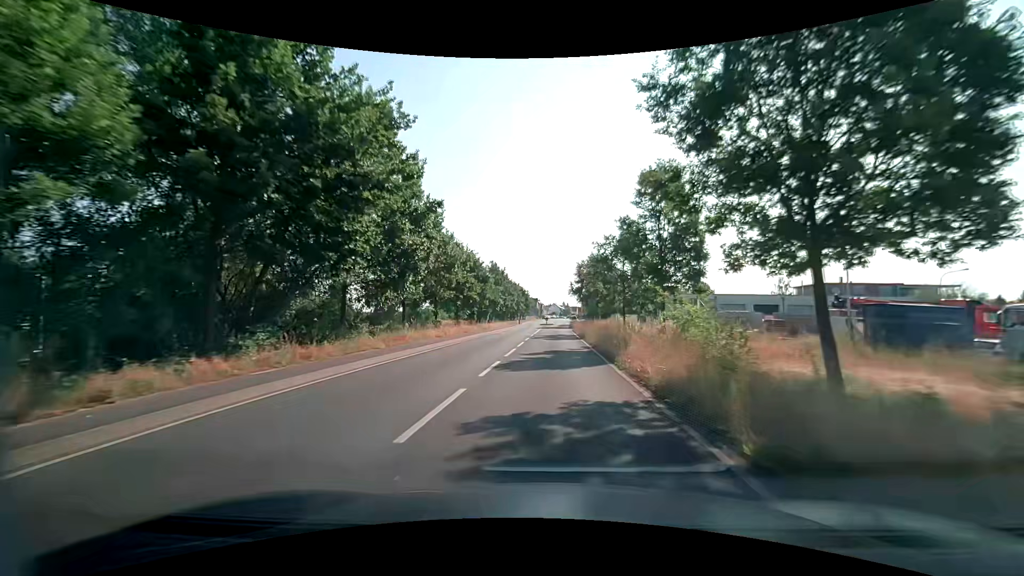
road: tertiary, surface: asphalt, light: Day
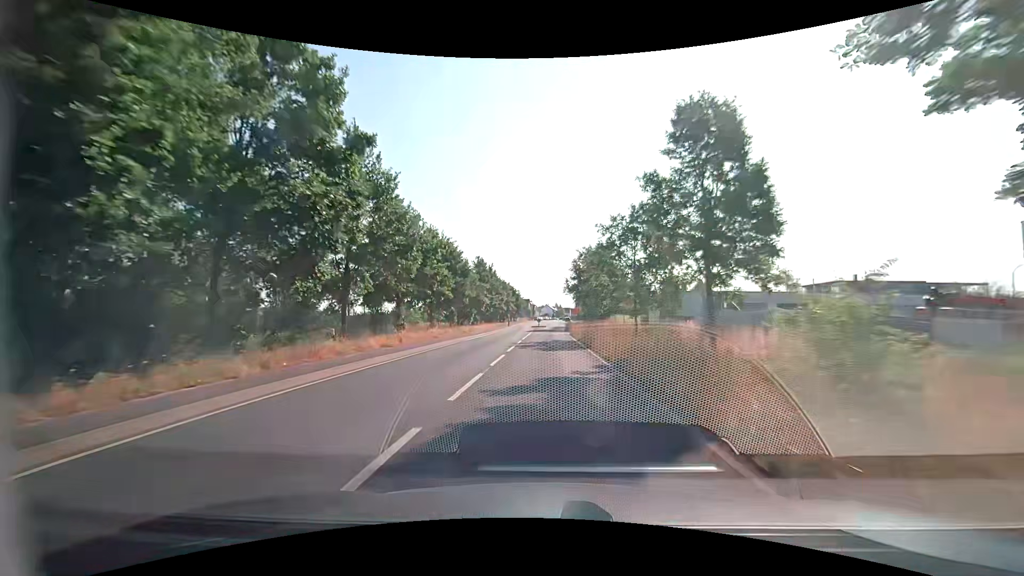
(+0.1, +9.4) m; +1°
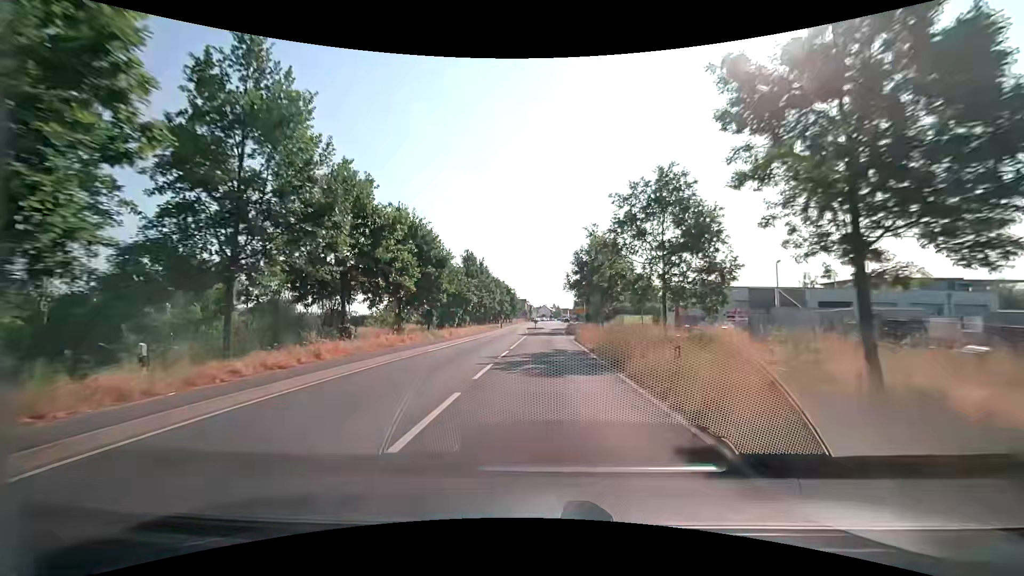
(+0.1, +9.3) m; +1°
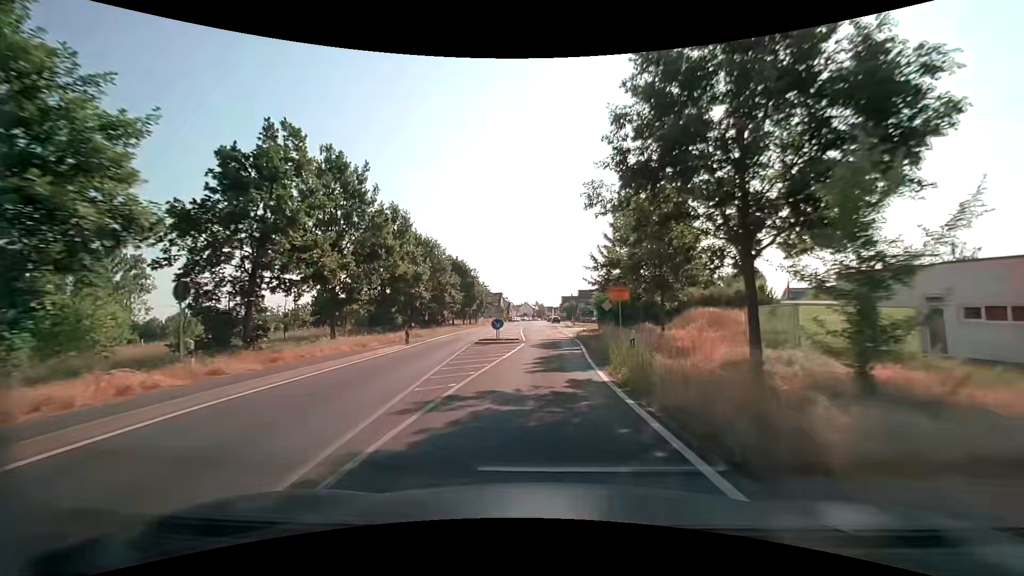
(+0.2, +45.9) m; +2°
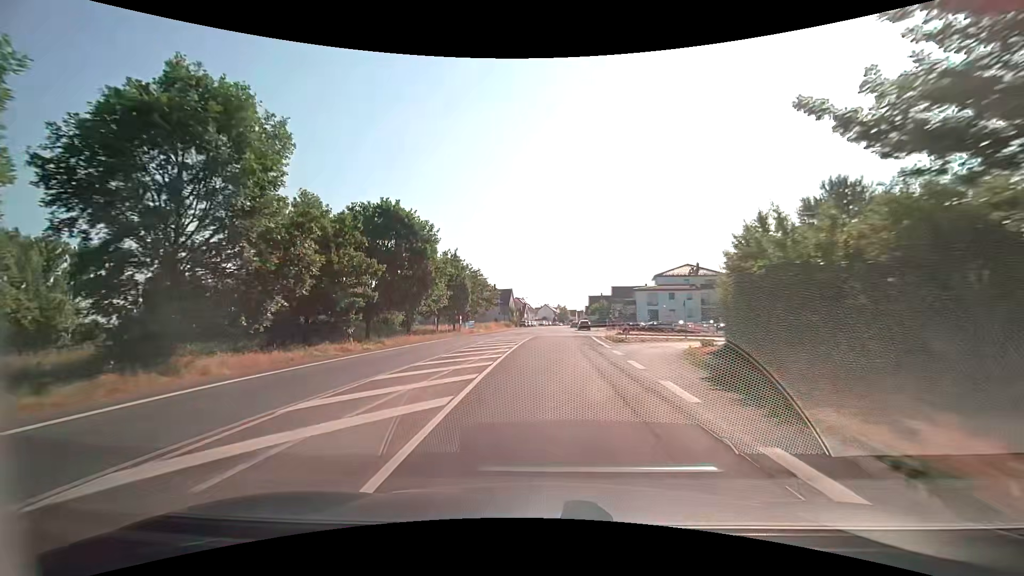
(+0.2, +35.8) m; -2°
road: unclassified
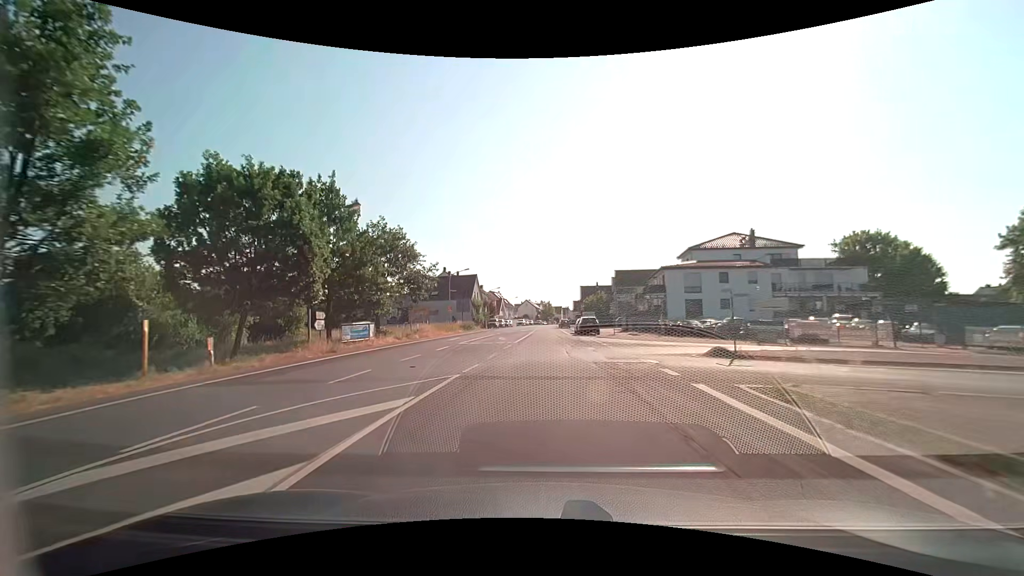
(+0.7, +34.8) m; +2°
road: tertiary
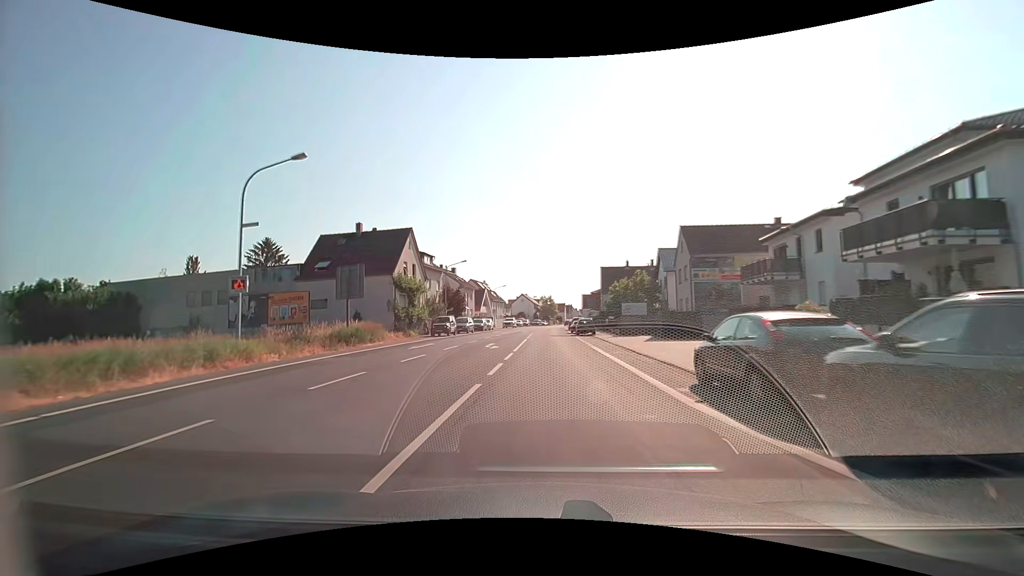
(-0.3, +42.1) m; 0°
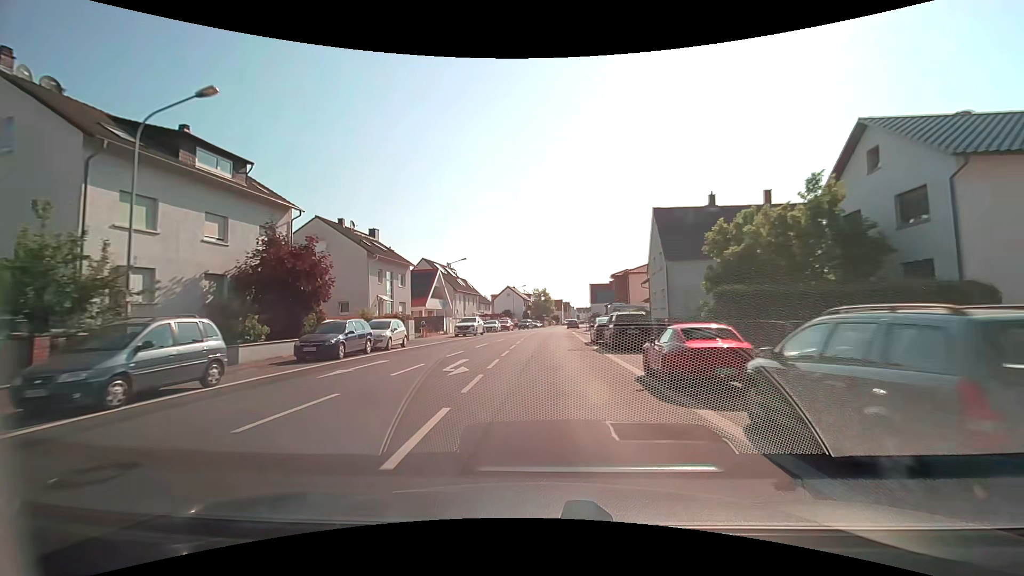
(+0.2, +40.6) m; +1°
(0, +10) (0, +20) (0, +30) (0, +40) (0, +50) (+1, +60) (+1, +70) (+2, +80) (+3, +90) (+4, +100) m
